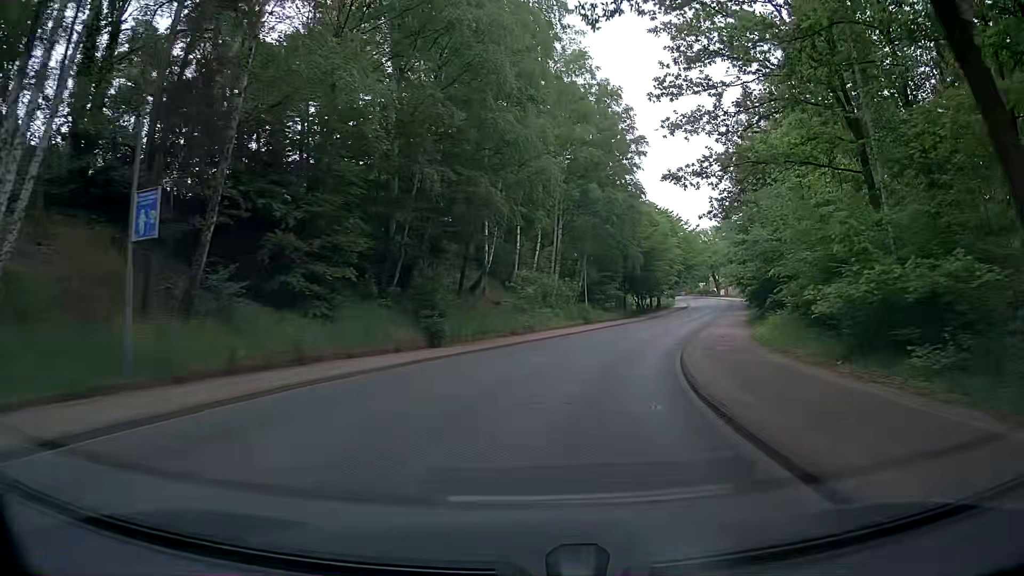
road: unclassified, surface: asphalt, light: Day
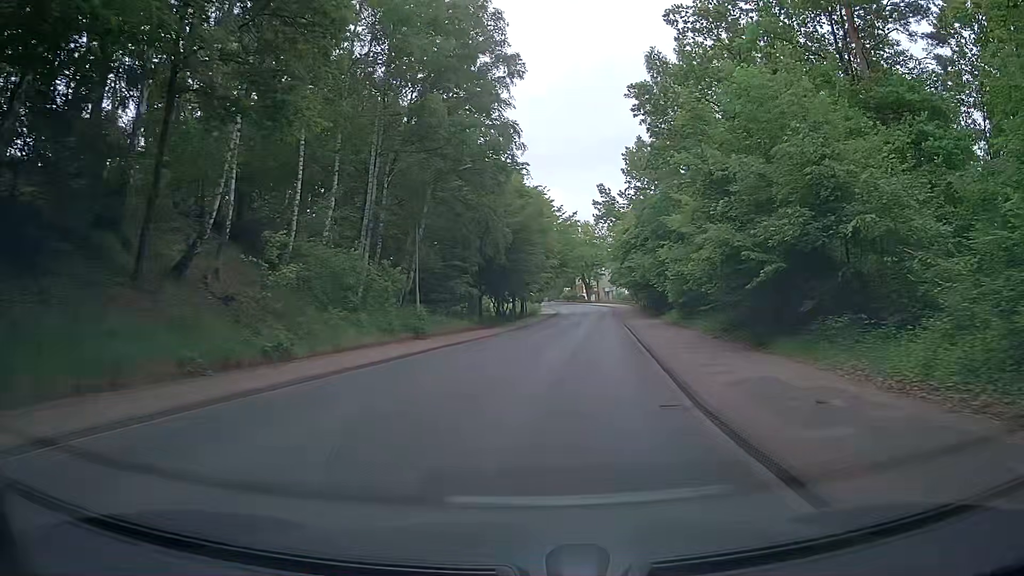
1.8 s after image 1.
(+2.3, +20.4) m; +13°
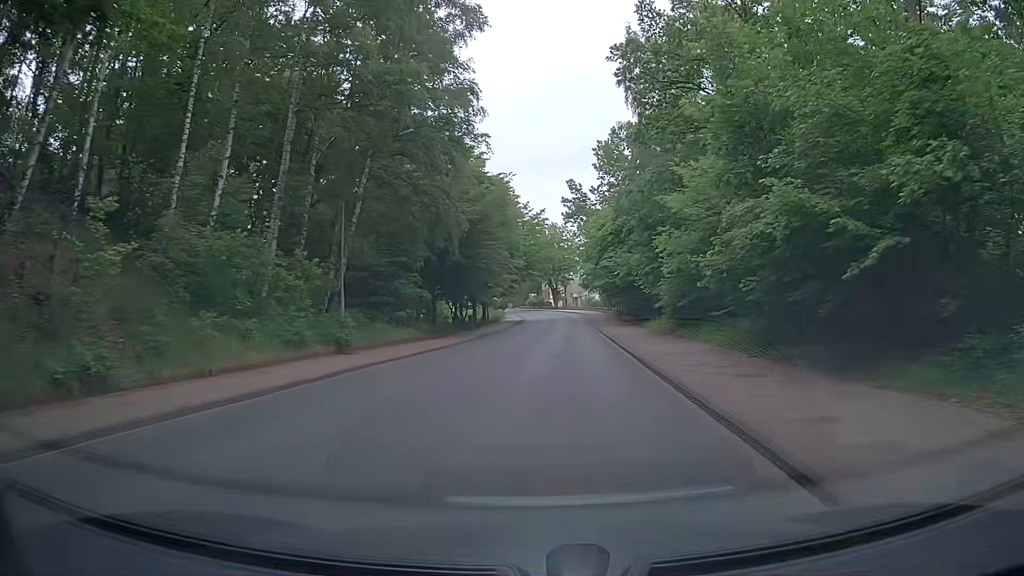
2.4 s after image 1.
(0.0, +7.2) m; +2°
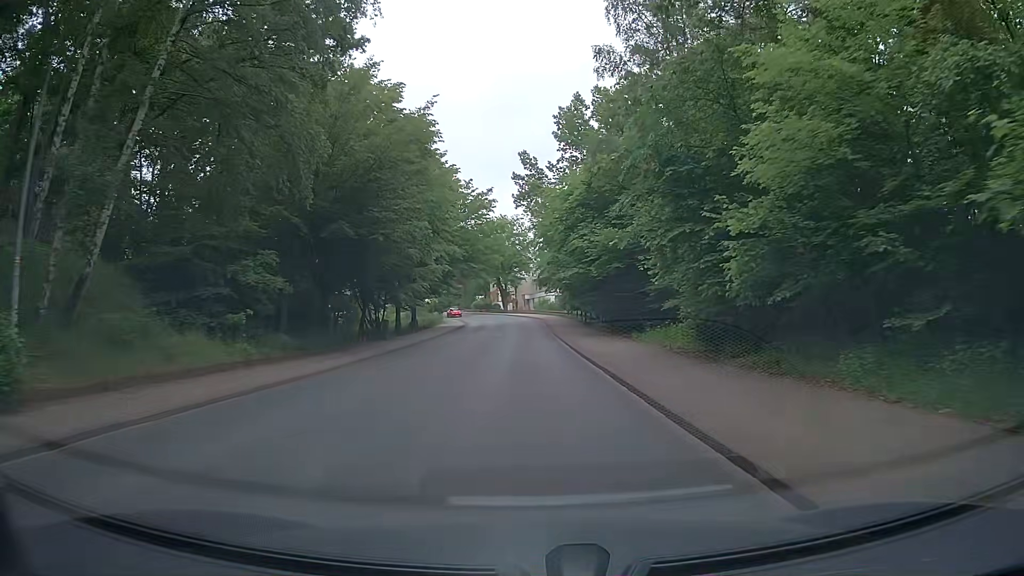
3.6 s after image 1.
(+0.8, +14.7) m; +4°
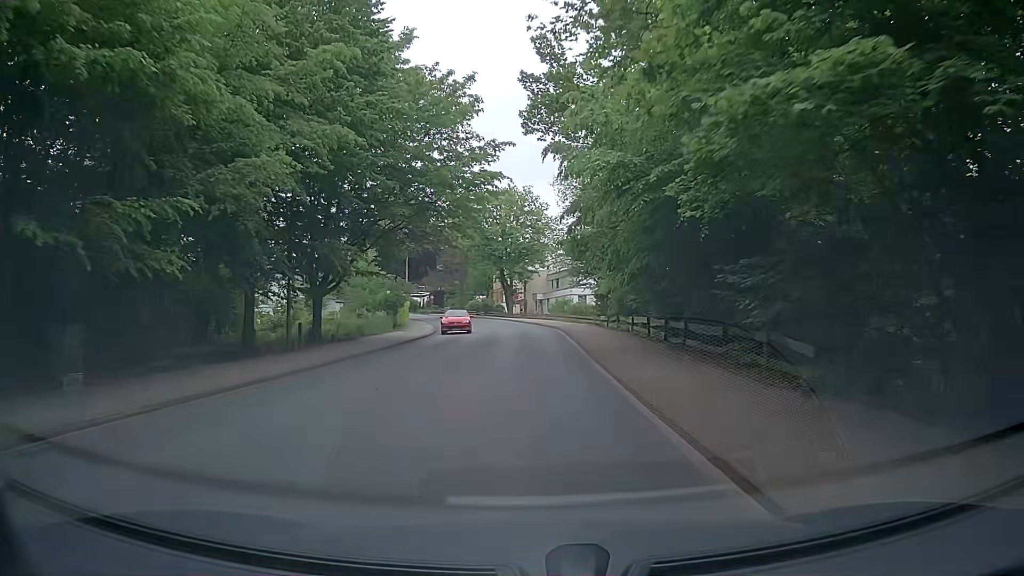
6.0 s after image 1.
(+0.3, +28.1) m; 0°
